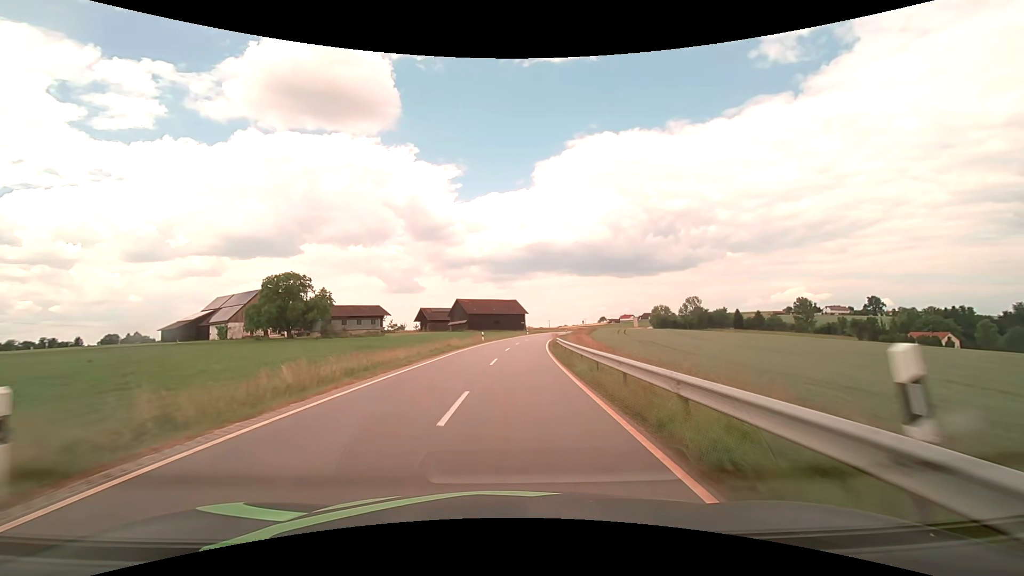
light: Day
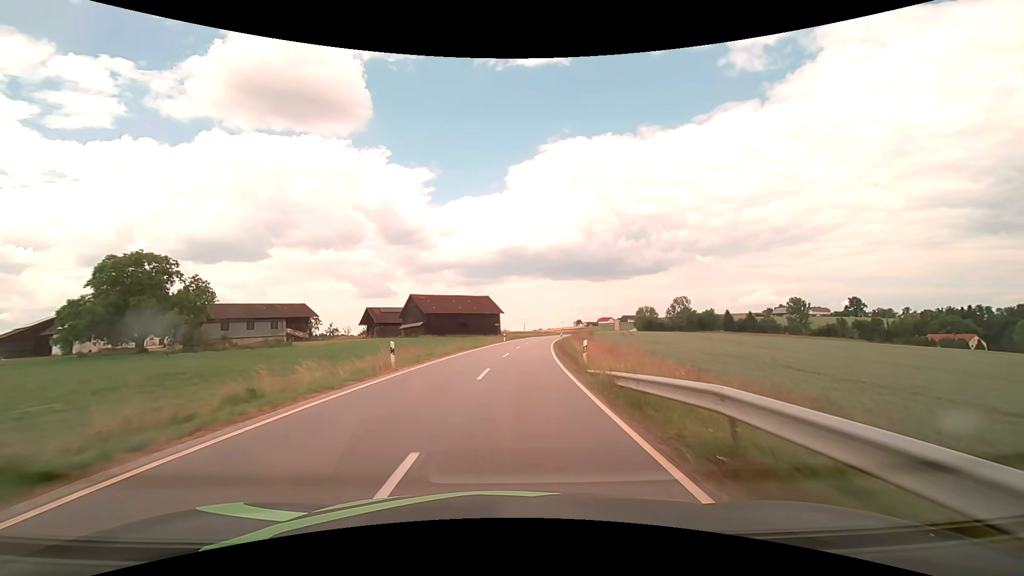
(+0.7, +30.0) m; +3°
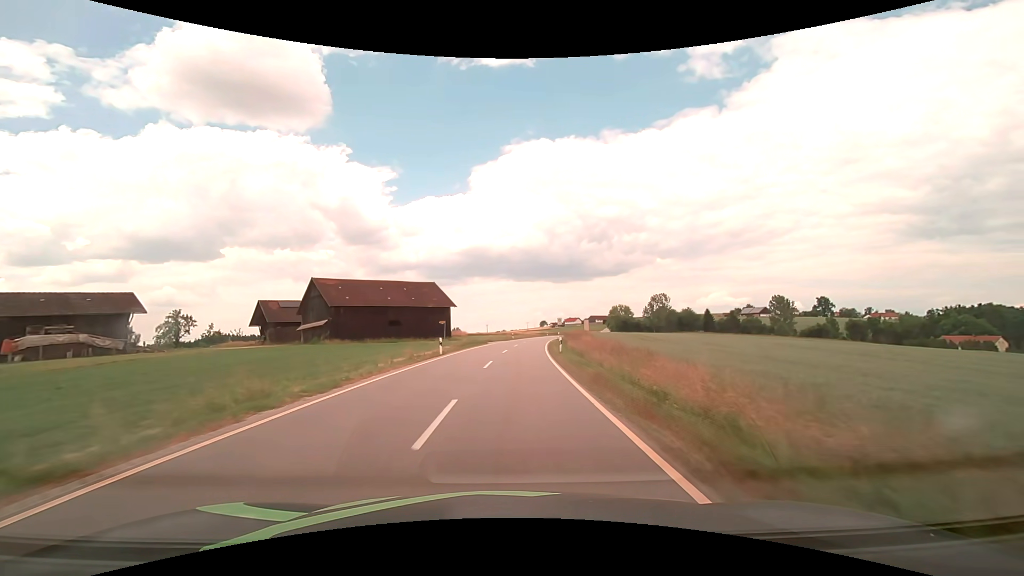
(+1.2, +32.6) m; +4°
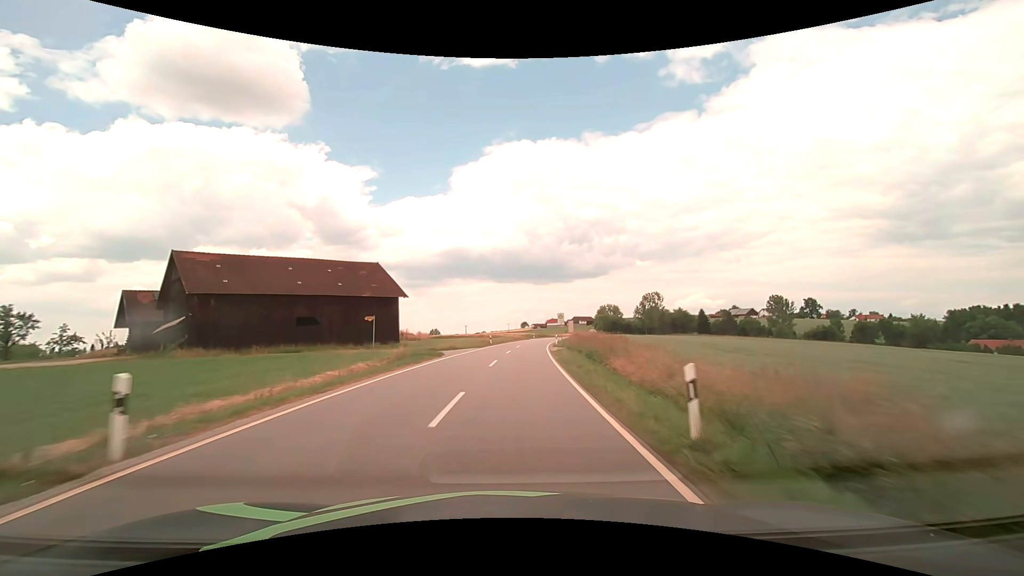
(+0.5, +23.2) m; +2°
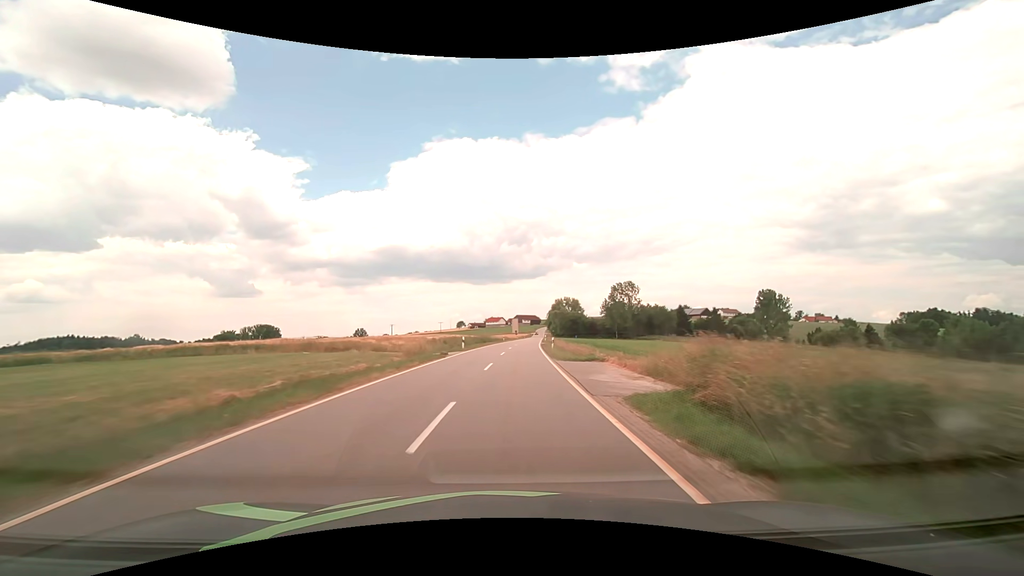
(+3.7, +62.5) m; +7°
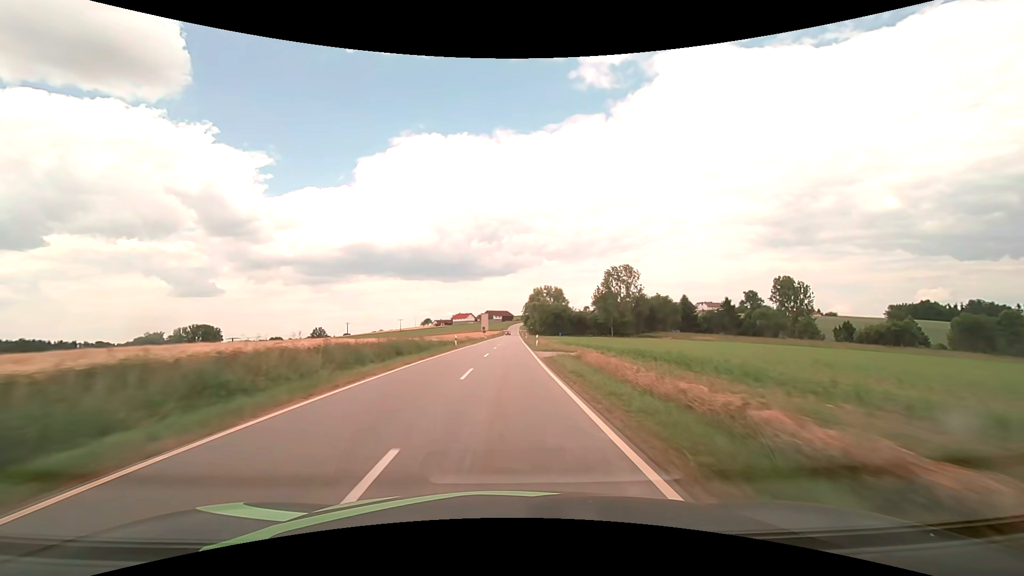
(+1.3, +40.5) m; +3°
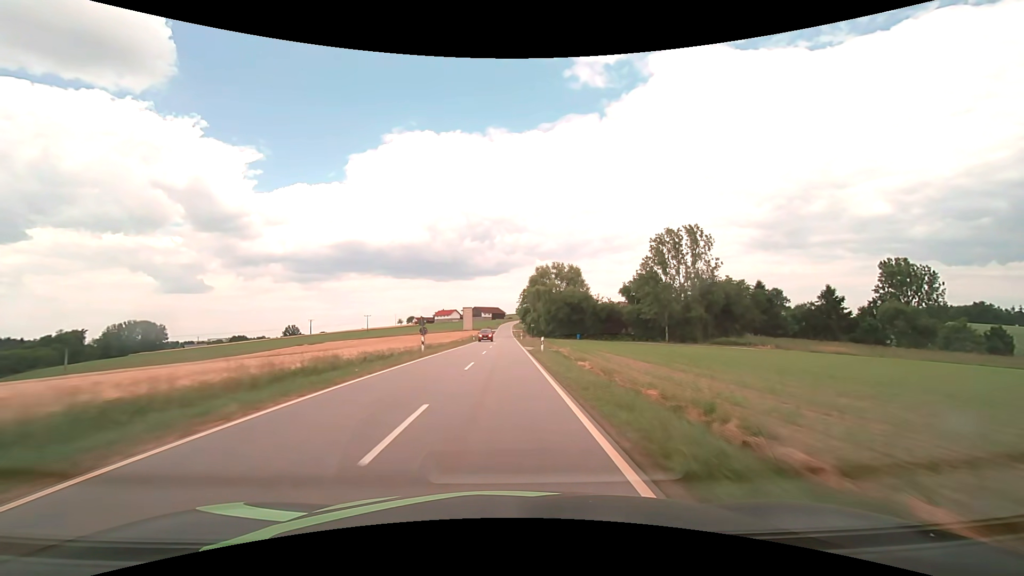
(+0.8, +57.8) m; +1°
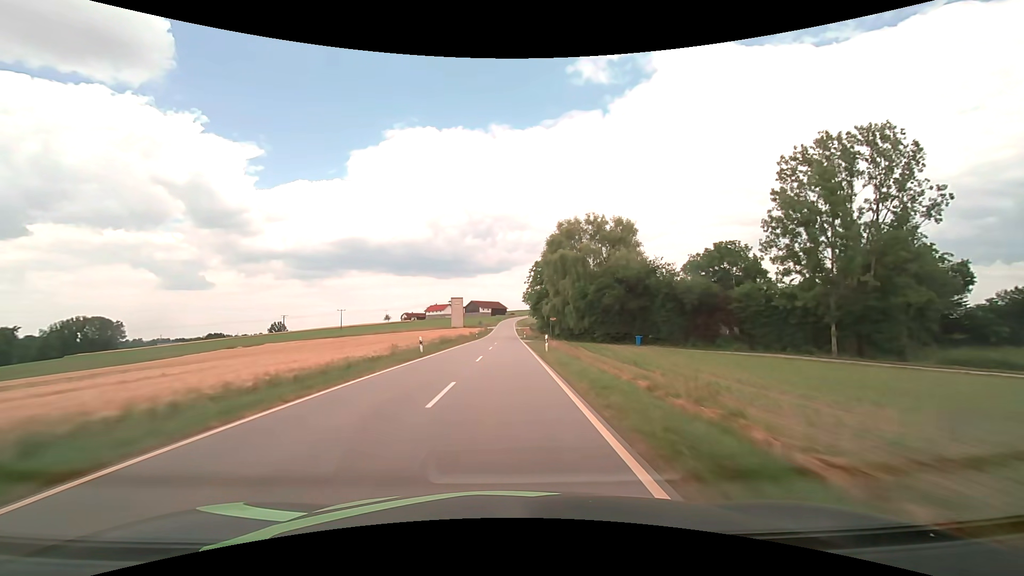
(0.0, +45.4) m; 0°
(0, +10) (0, +20) (0, +30) (0, +40) (0, +50) (0, +60) (0, +70) (0, +80) (0, +90) (0, +100) m
